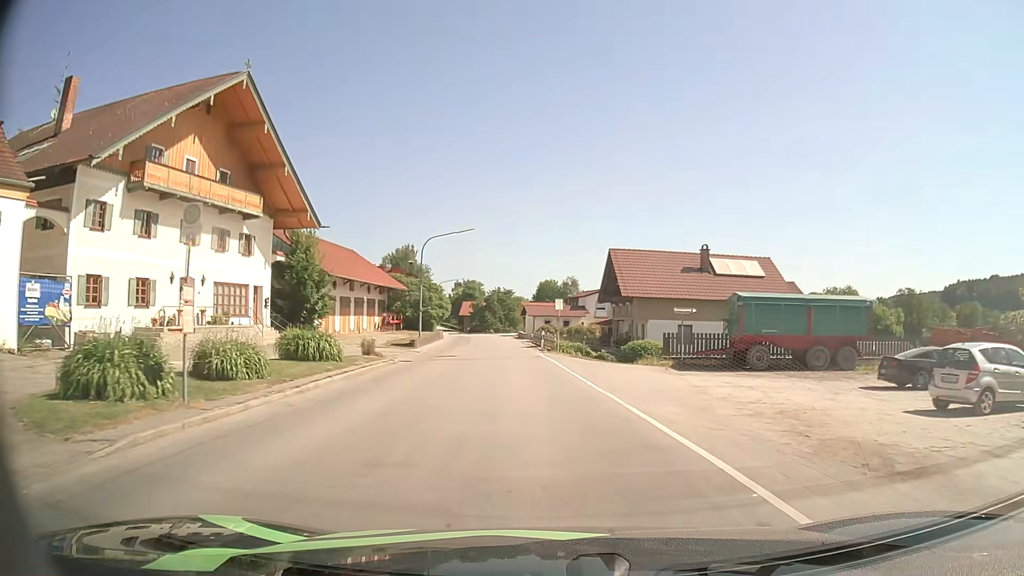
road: secondary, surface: asphalt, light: Day
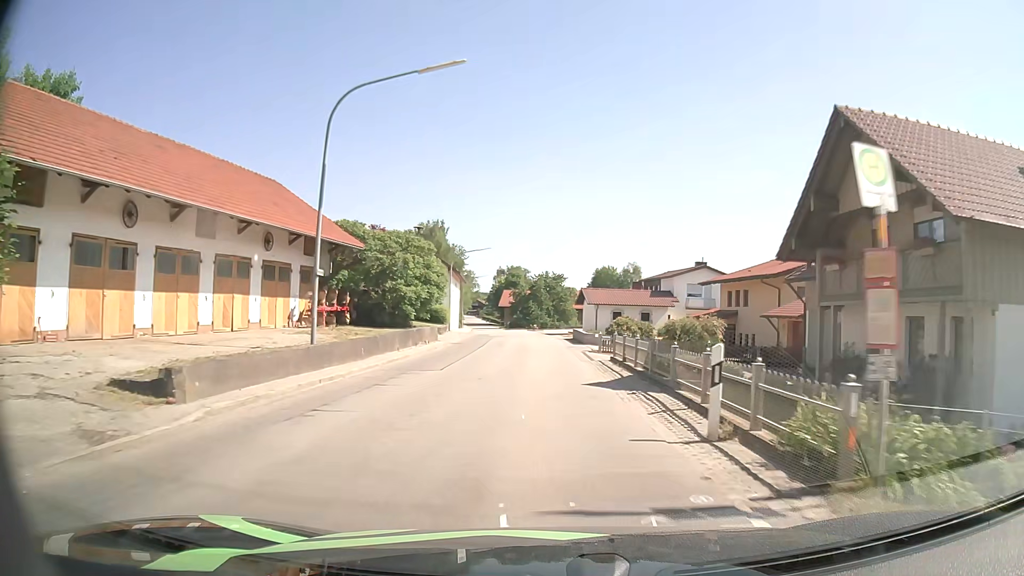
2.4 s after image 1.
(-1.8, +30.6) m; -5°
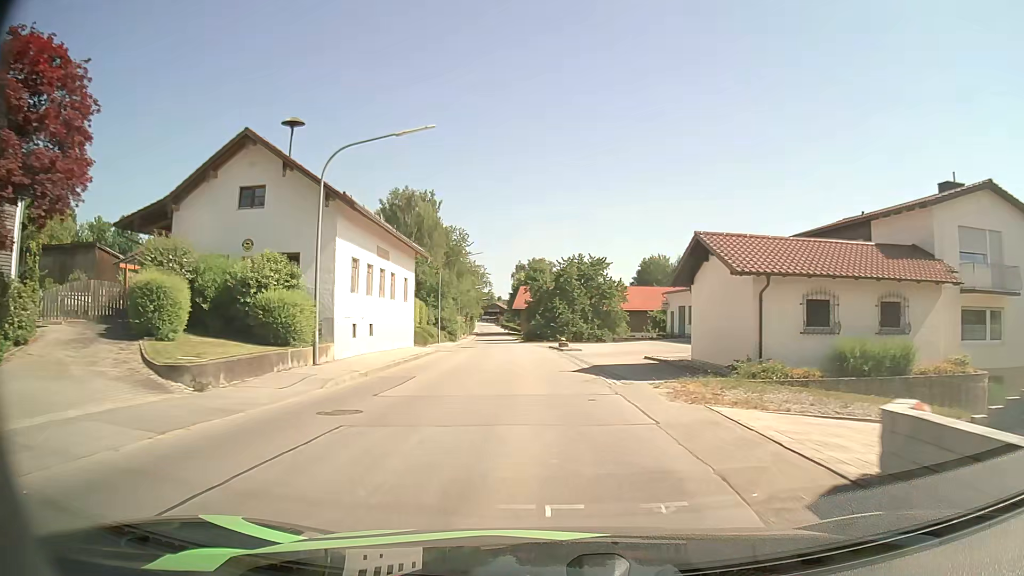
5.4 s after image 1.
(-0.5, +40.8) m; -2°
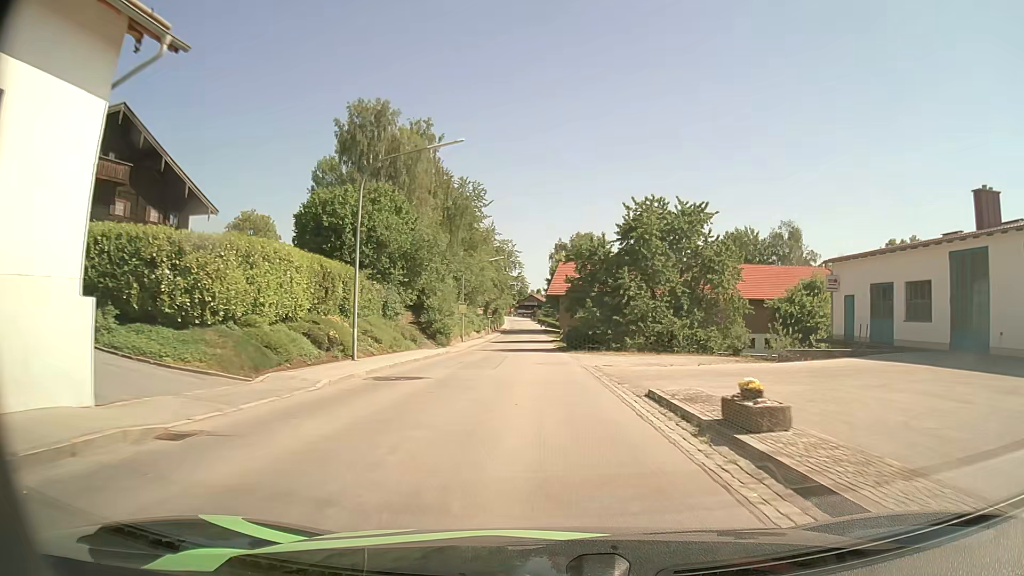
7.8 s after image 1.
(-1.1, +34.3) m; -4°
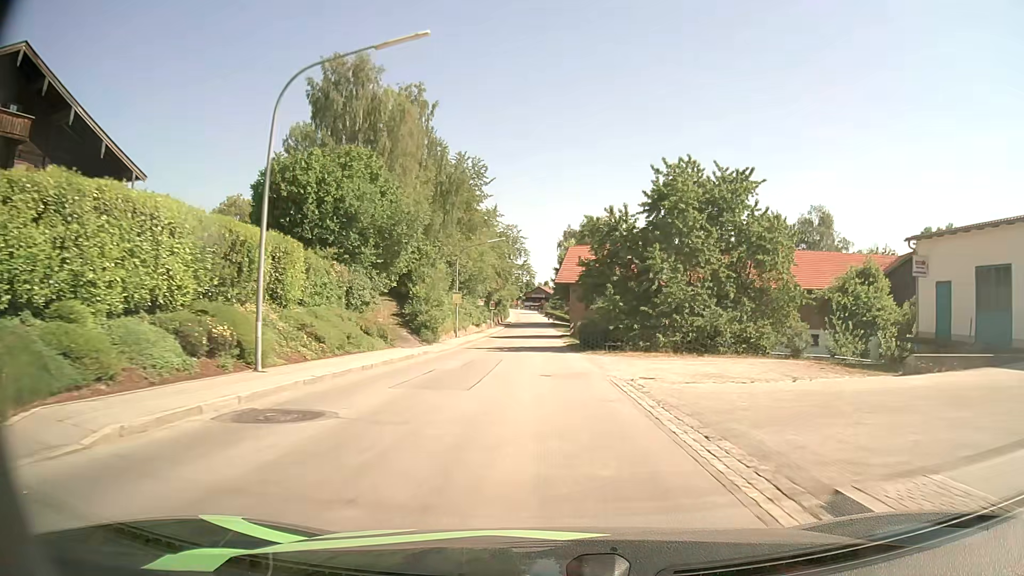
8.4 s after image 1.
(0.0, +8.8) m; 0°
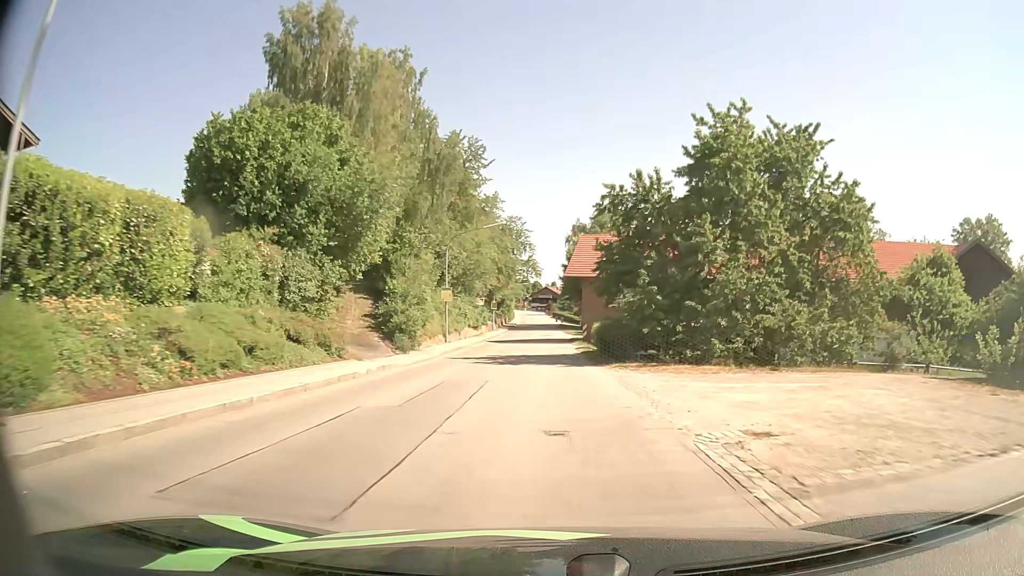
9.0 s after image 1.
(-0.1, +8.9) m; -1°
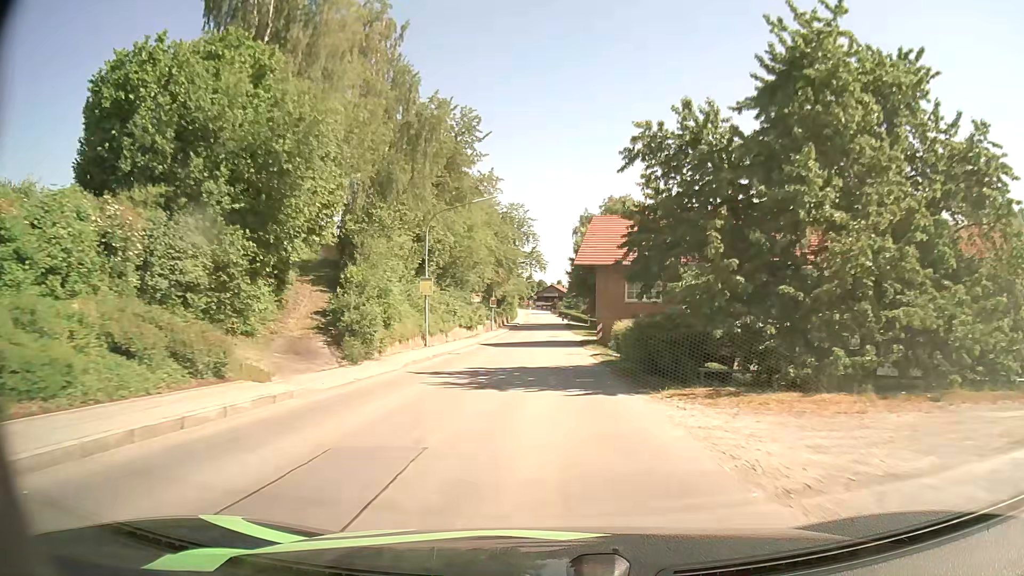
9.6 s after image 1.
(-0.1, +9.0) m; -1°
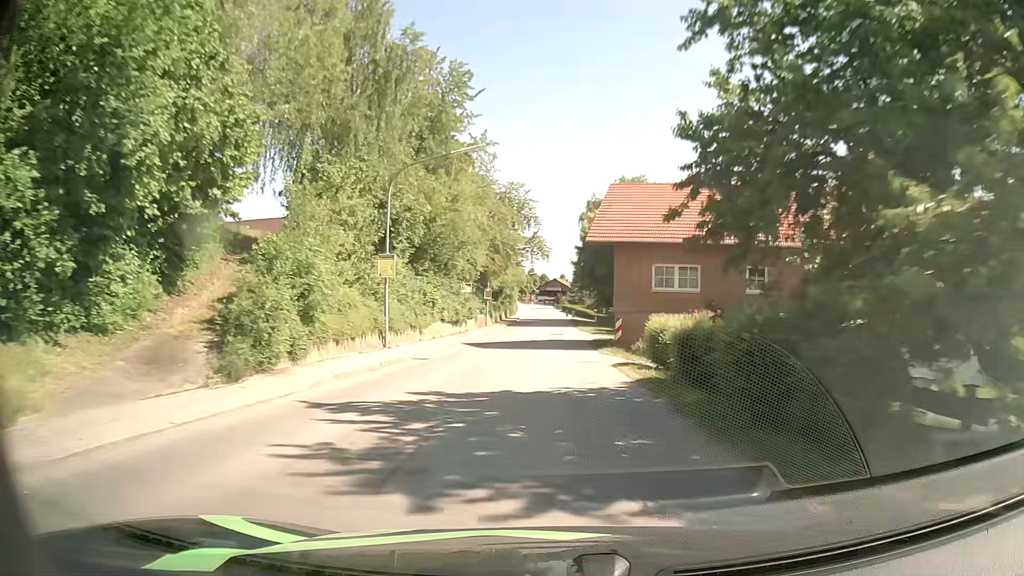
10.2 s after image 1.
(0.0, +9.2) m; 0°
(0, +10) (0, +20) (0, +30) (0, +40) (0, +50) (+1, +60) (+1, +70) (+1, +80) (+1, +90) (+1, +100) m
